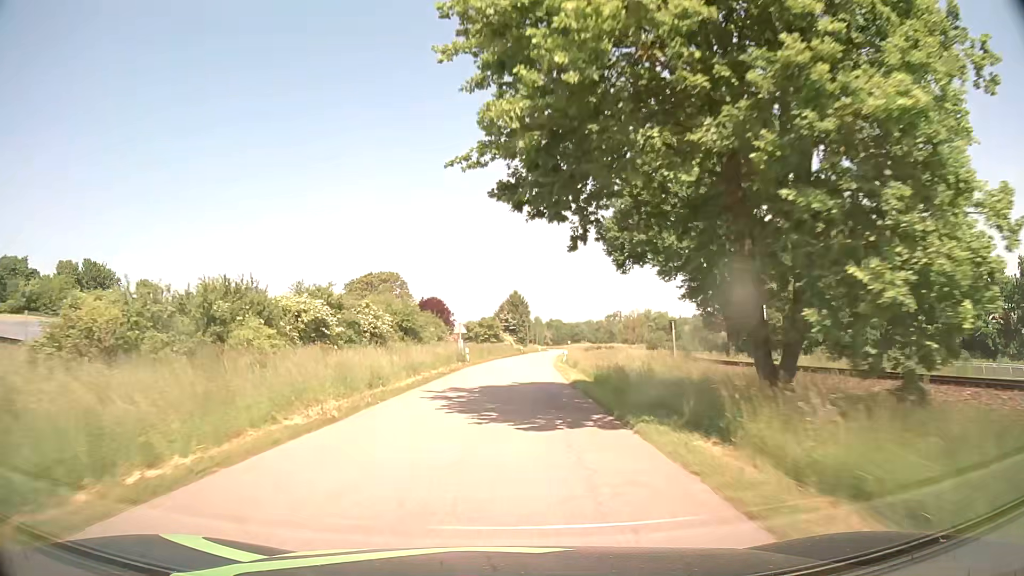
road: tertiary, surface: asphalt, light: Day
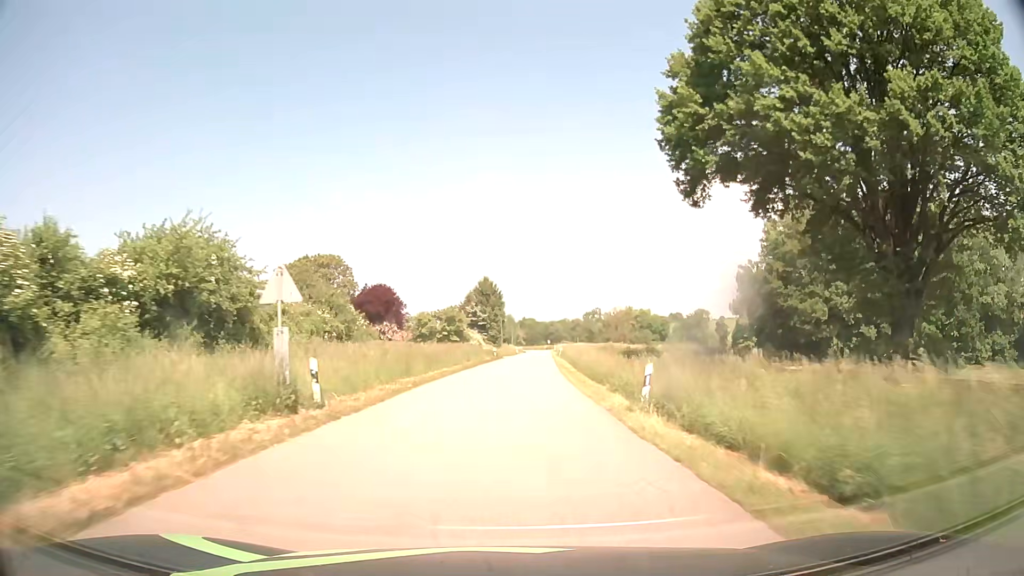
(+0.5, +31.8) m; +2°
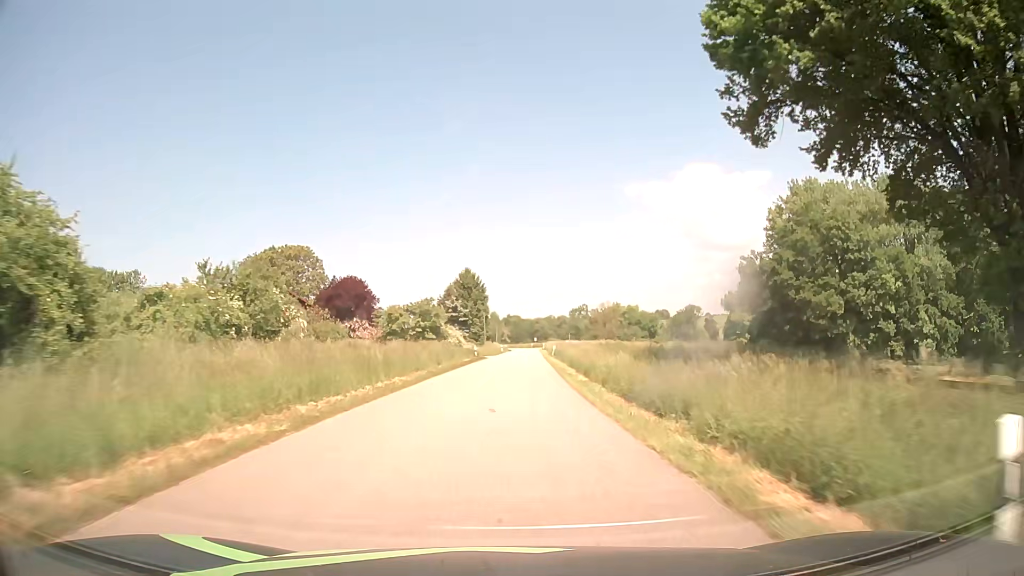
(+0.1, +10.7) m; +1°
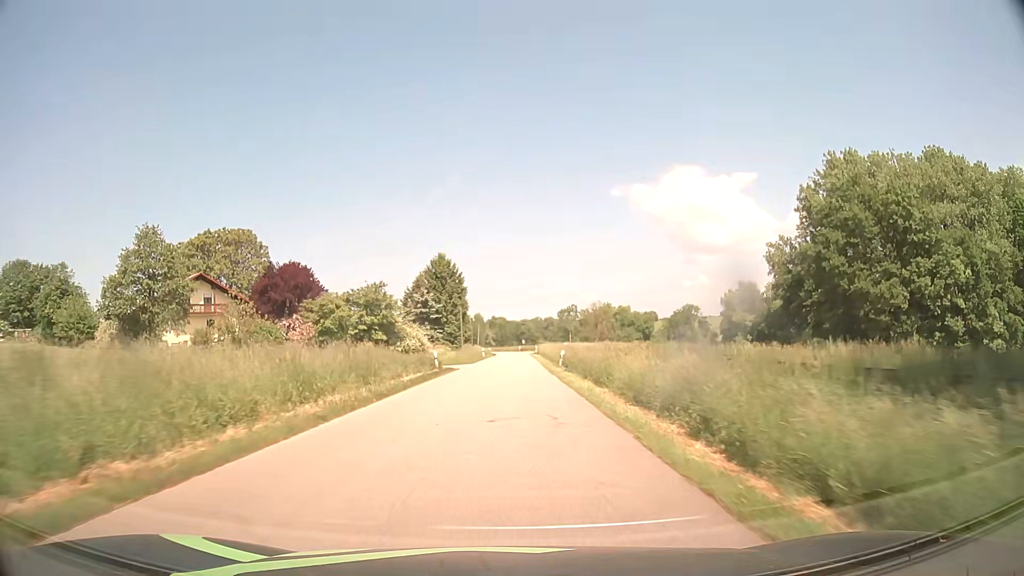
(+0.2, +21.4) m; +1°
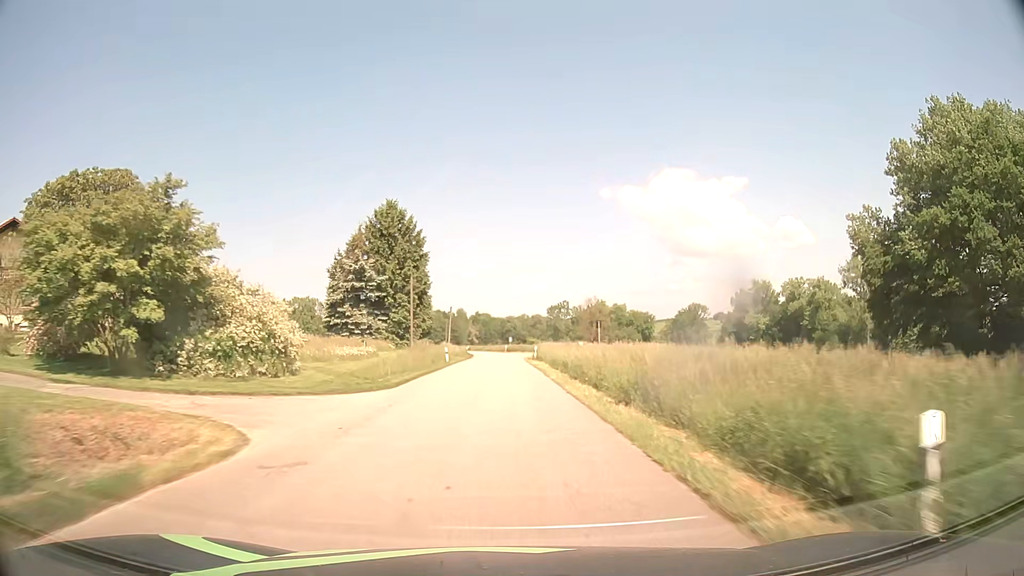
(+0.4, +32.2) m; +1°
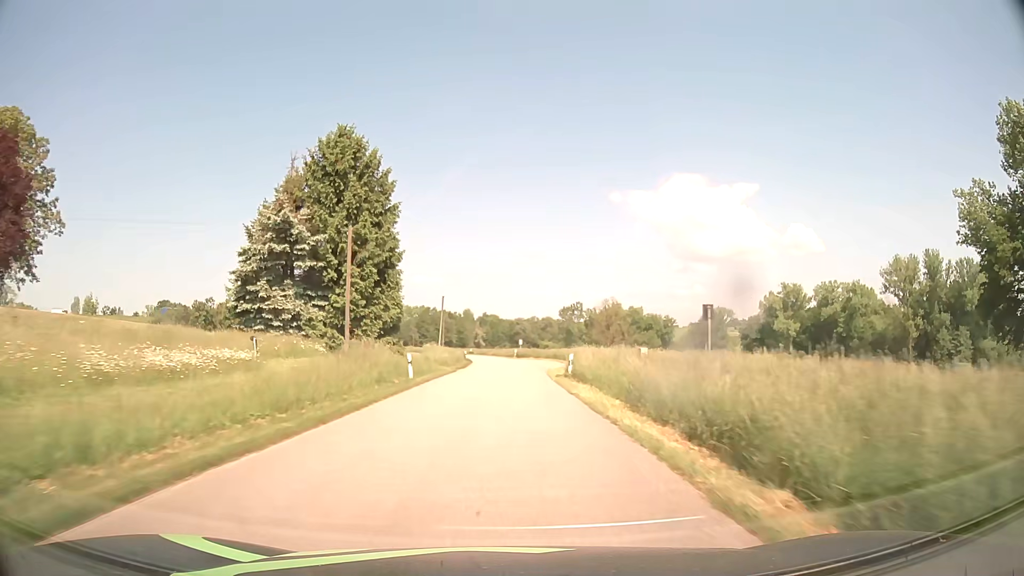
(-0.1, +21.5) m; -1°
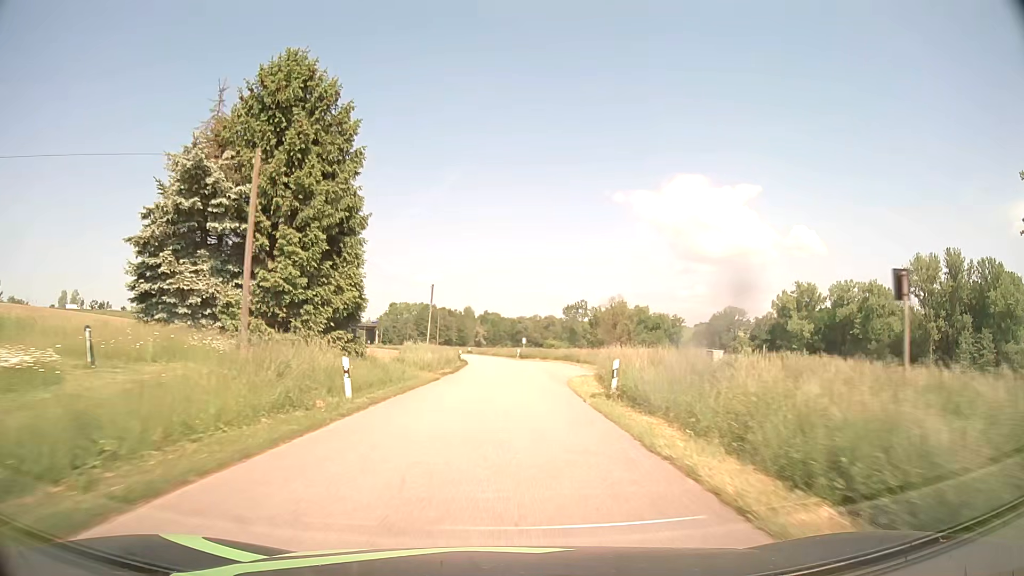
(0.0, +10.7) m; 0°
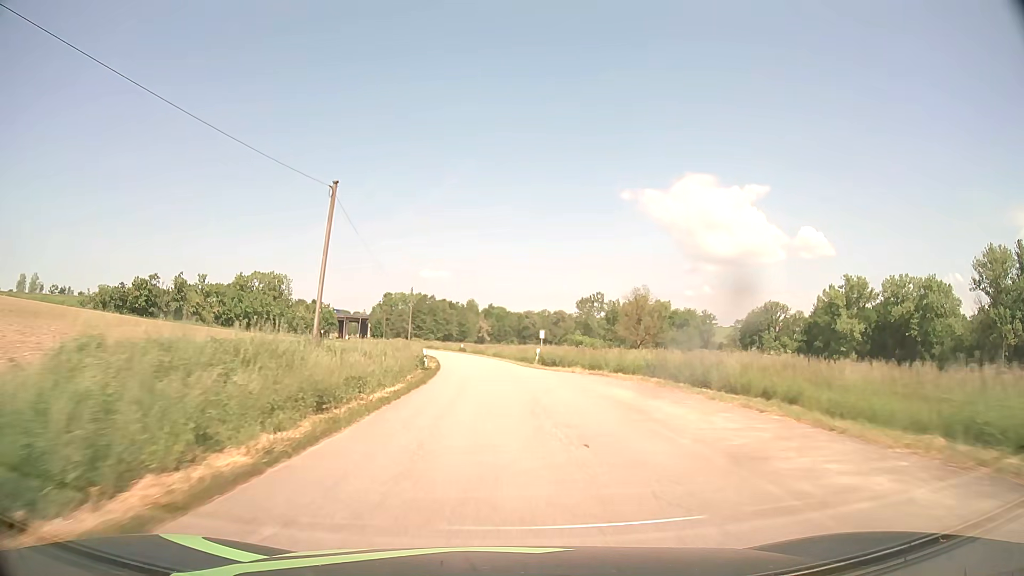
(-0.2, +32.3) m; -1°
(0, +10) (0, +20) (0, +30) (-1, +40) (-2, +50) (-3, +60) (-4, +70) (-6, +80) (-9, +89) (-11, +99) m
